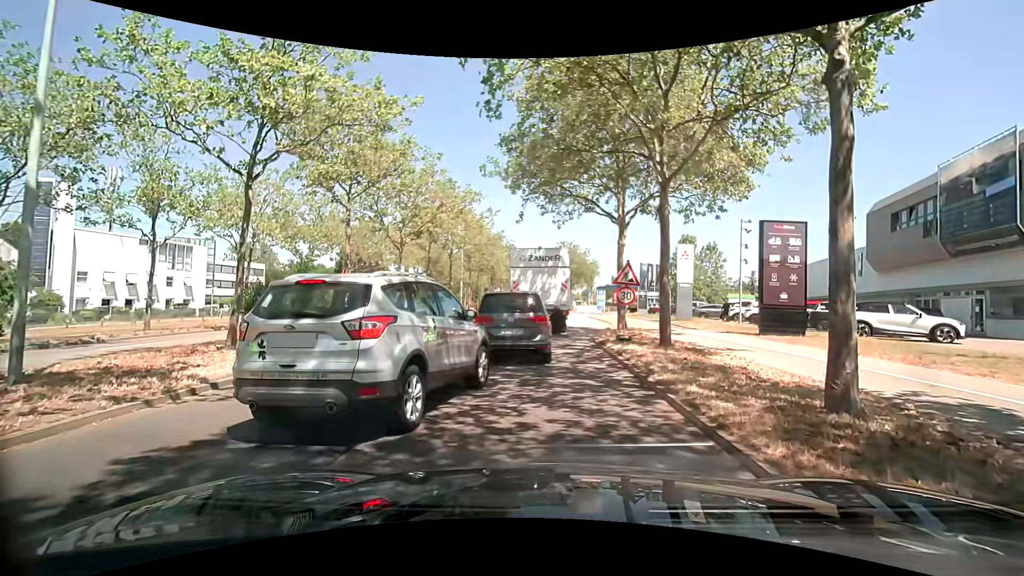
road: primary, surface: asphalt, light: Day
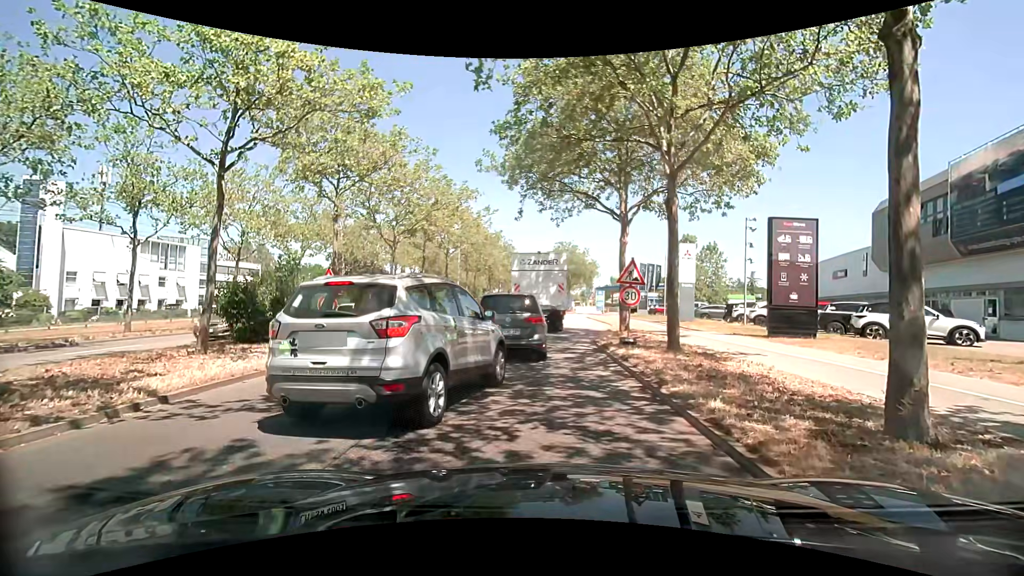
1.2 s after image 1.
(0.0, +1.0) m; 0°
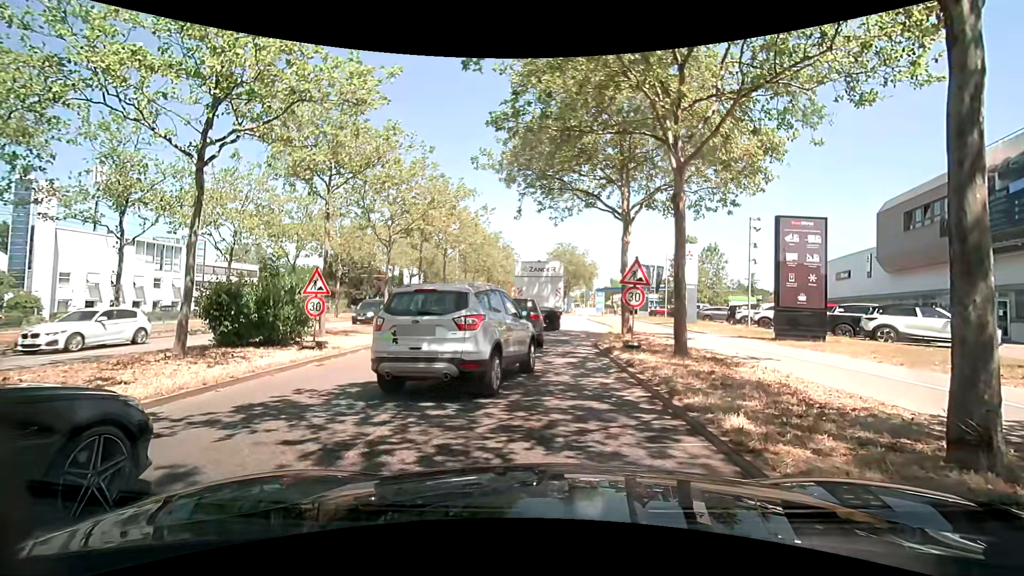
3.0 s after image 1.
(0.0, +0.7) m; 0°
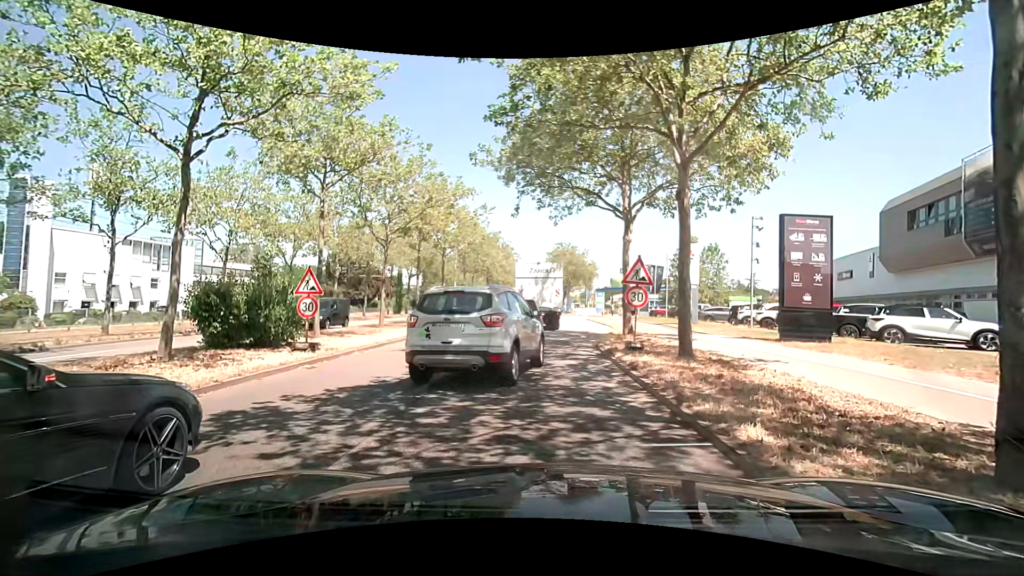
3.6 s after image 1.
(0.0, +0.4) m; 0°
